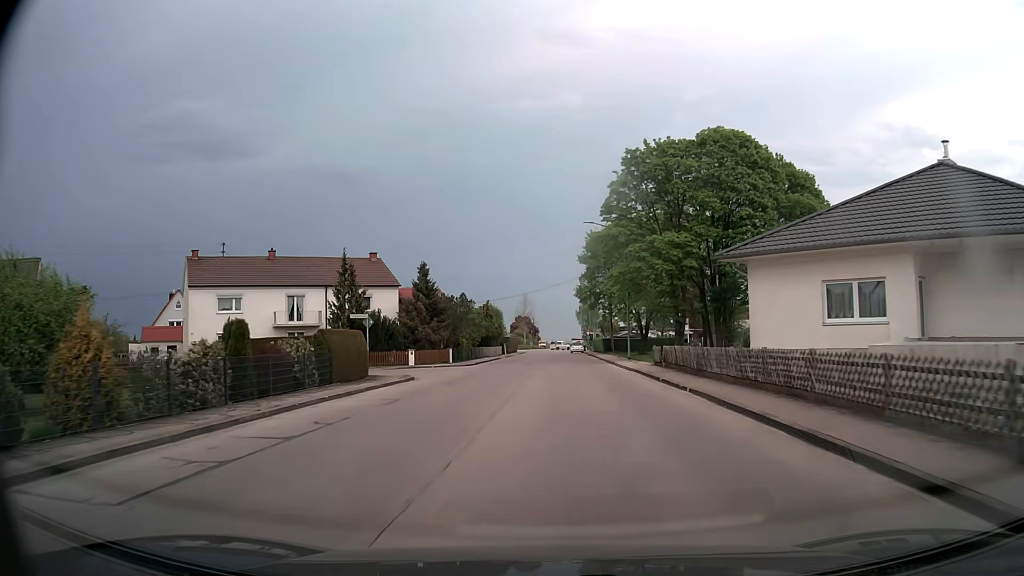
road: tertiary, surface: asphalt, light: Day
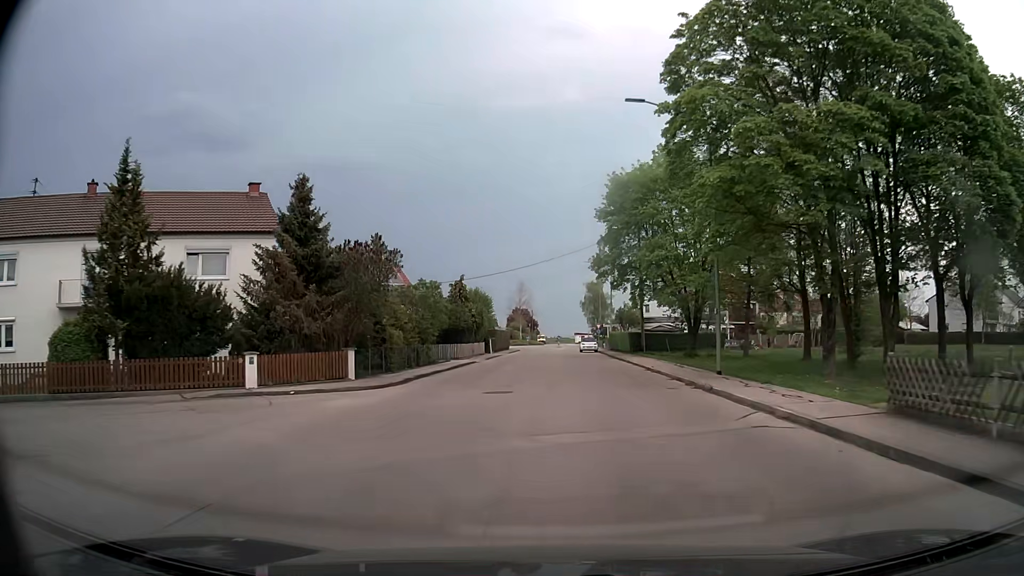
(-0.1, +24.3) m; 0°
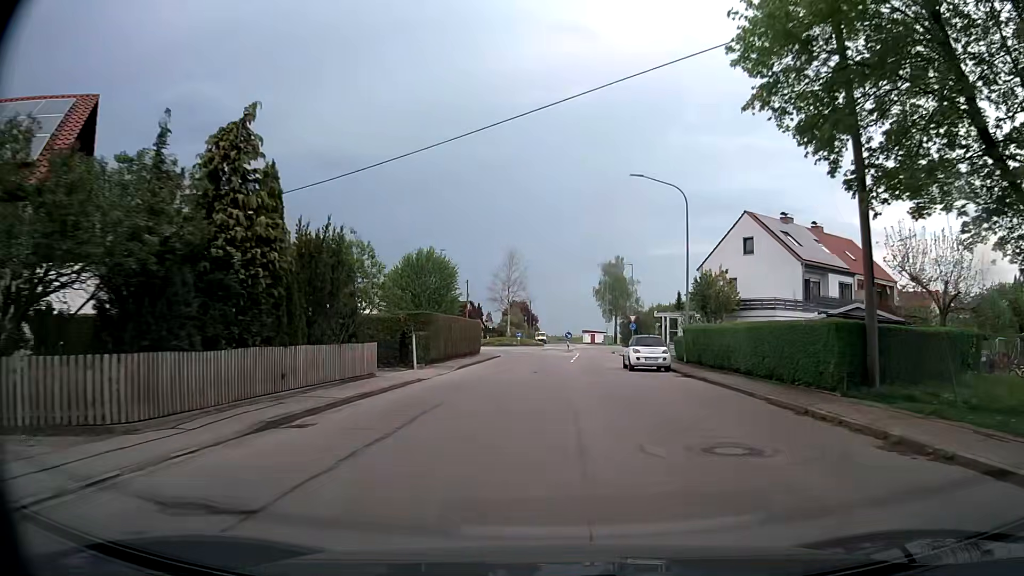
(0.0, +38.8) m; 0°
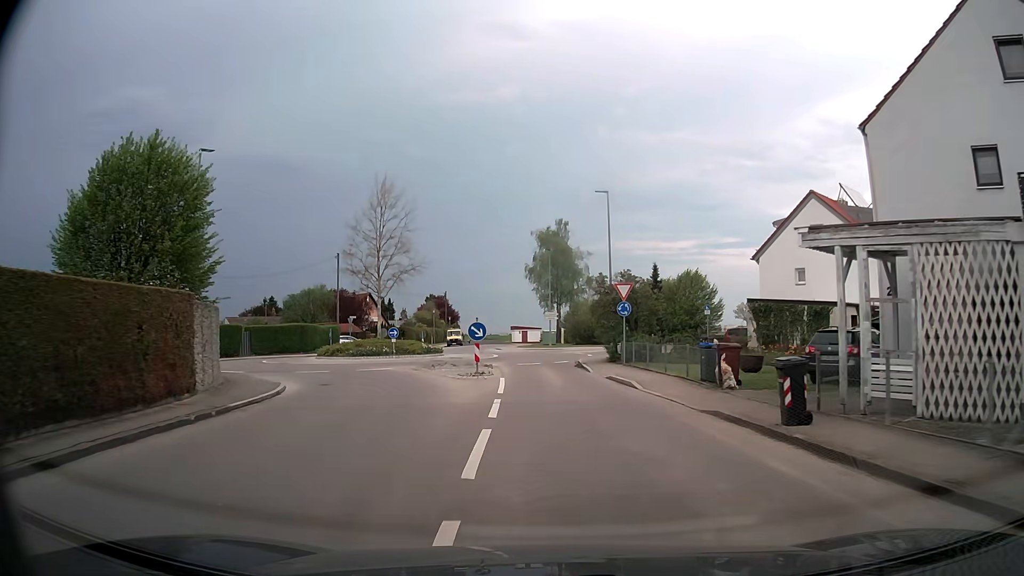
(+1.4, +33.7) m; +6°
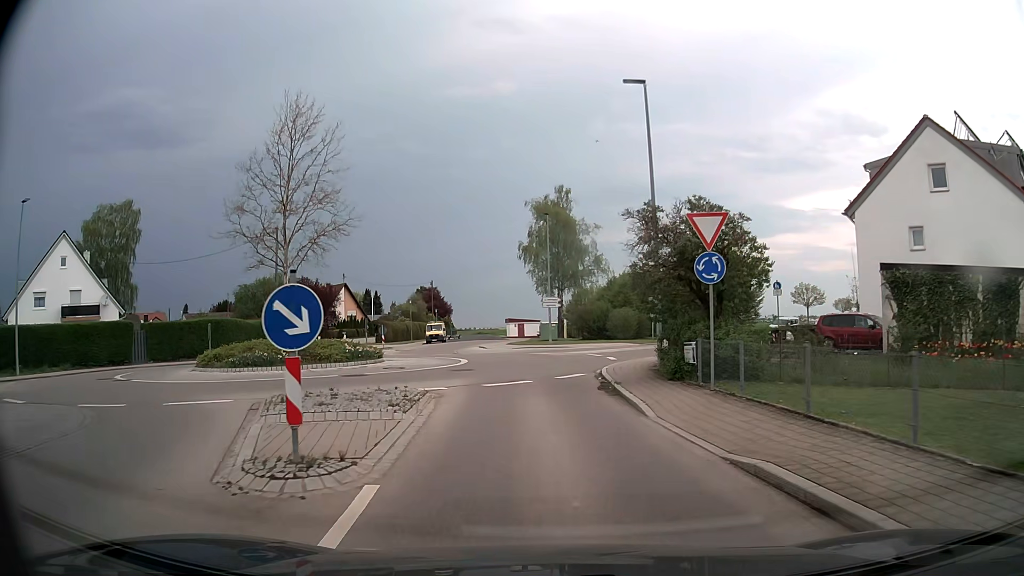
(+0.1, +15.0) m; 0°
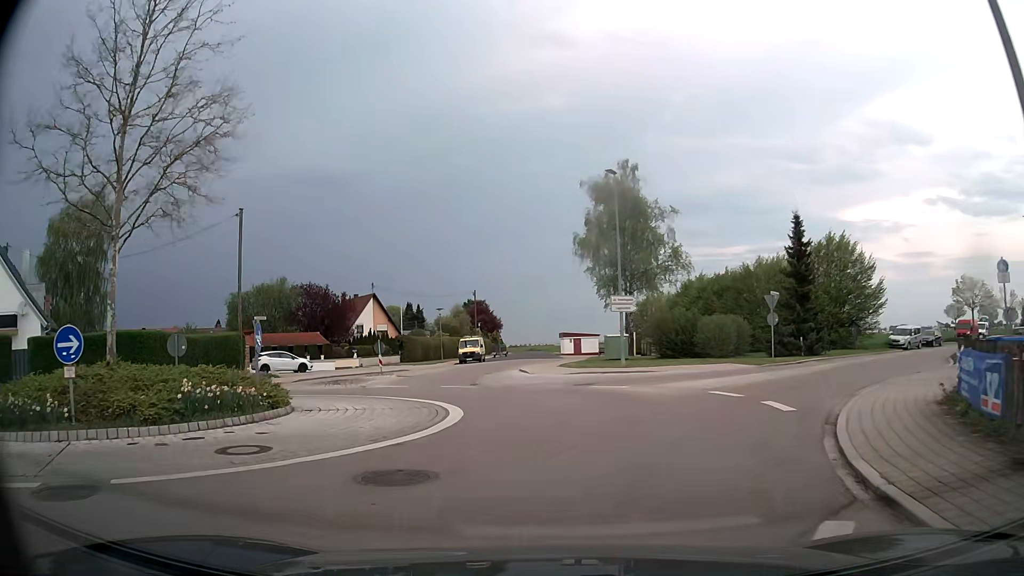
(-0.5, +14.9) m; -5°
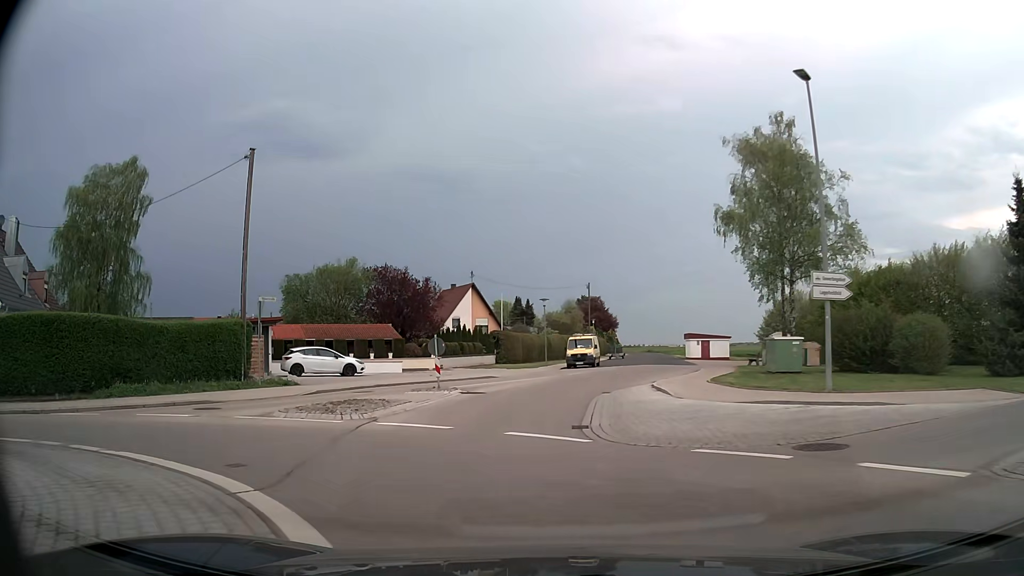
(-0.8, +12.5) m; -9°
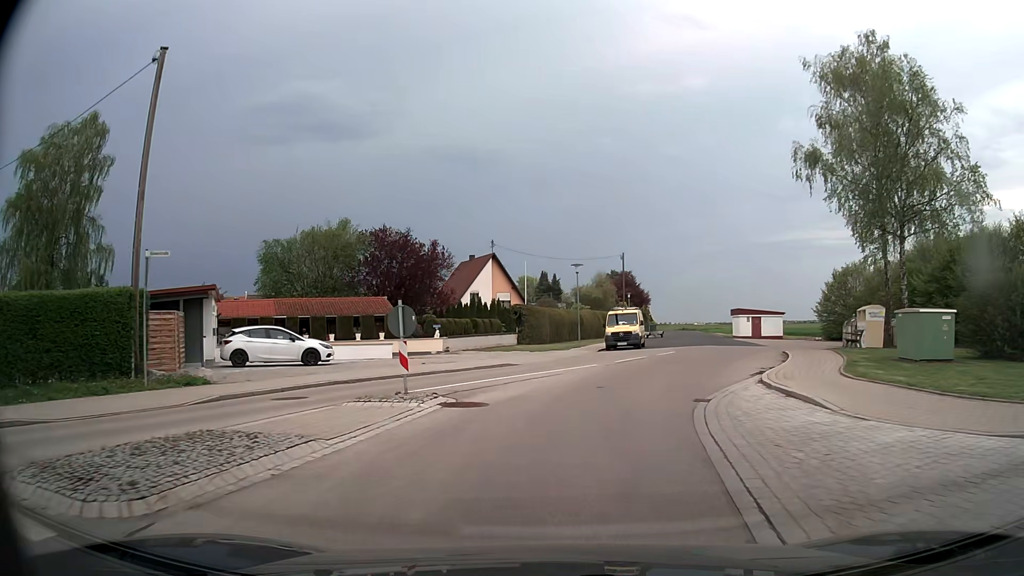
(-0.4, +9.8) m; -2°
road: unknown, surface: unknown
(+1, +10) (+3, +20) (+6, +29) (+8, +39) (+11, +49) (+13, +58) (+15, +68) (+17, +78) (+19, +88) (+21, +98) m
